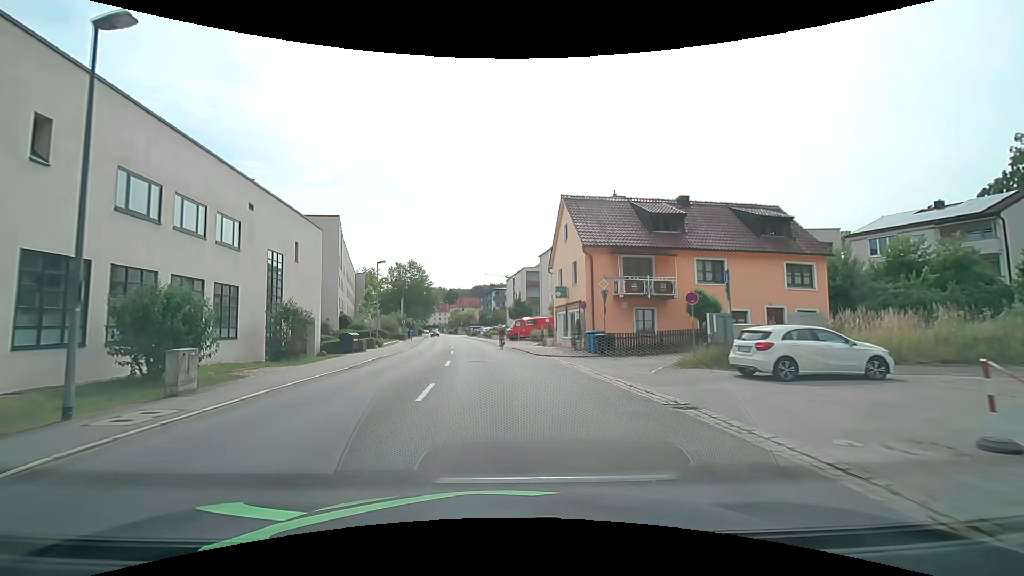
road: tertiary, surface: asphalt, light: Day
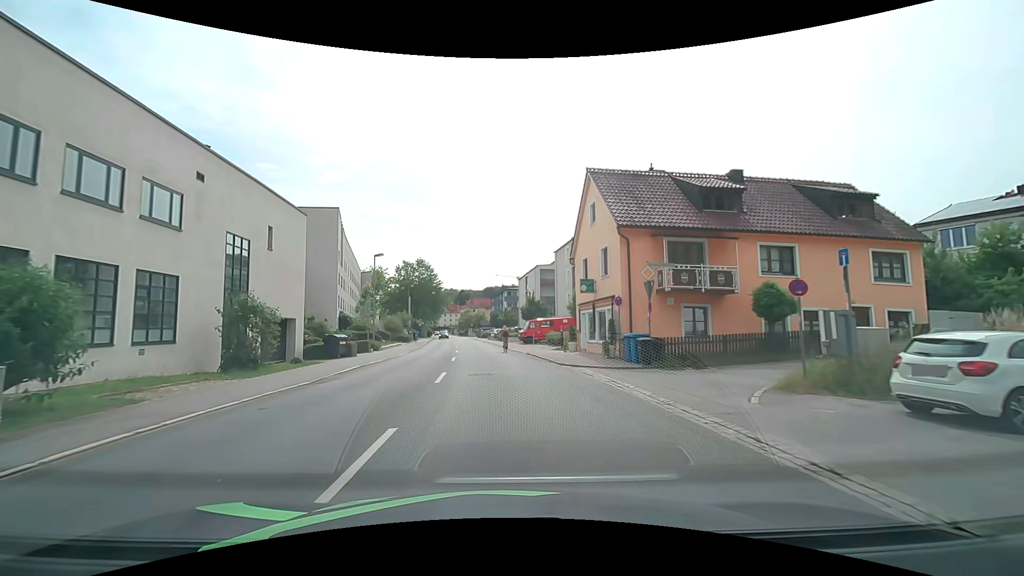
(-0.1, +5.5) m; -2°
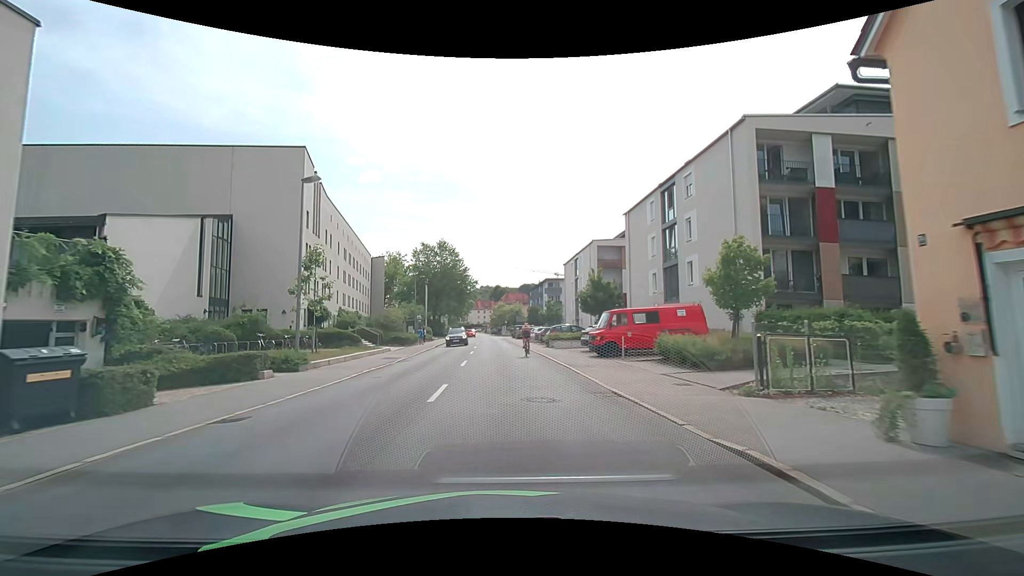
(-0.9, +21.9) m; -4°
(0, +10) (0, +20) (0, +30) (-1, +40) (-1, +50) (-2, +60) (-2, +70) (-3, +80) (-3, +90) (-4, +100) m
